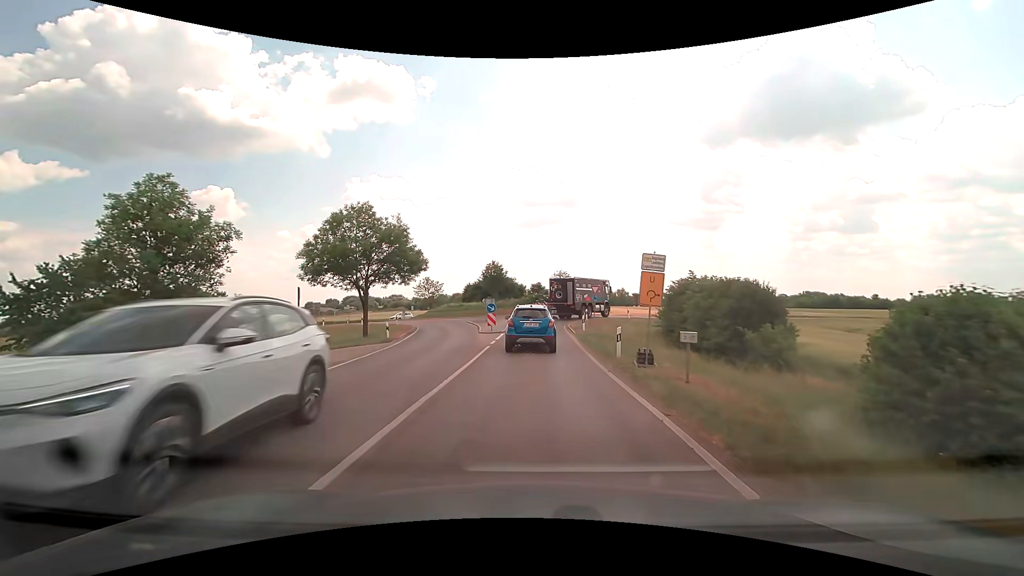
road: secondary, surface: asphalt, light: Day
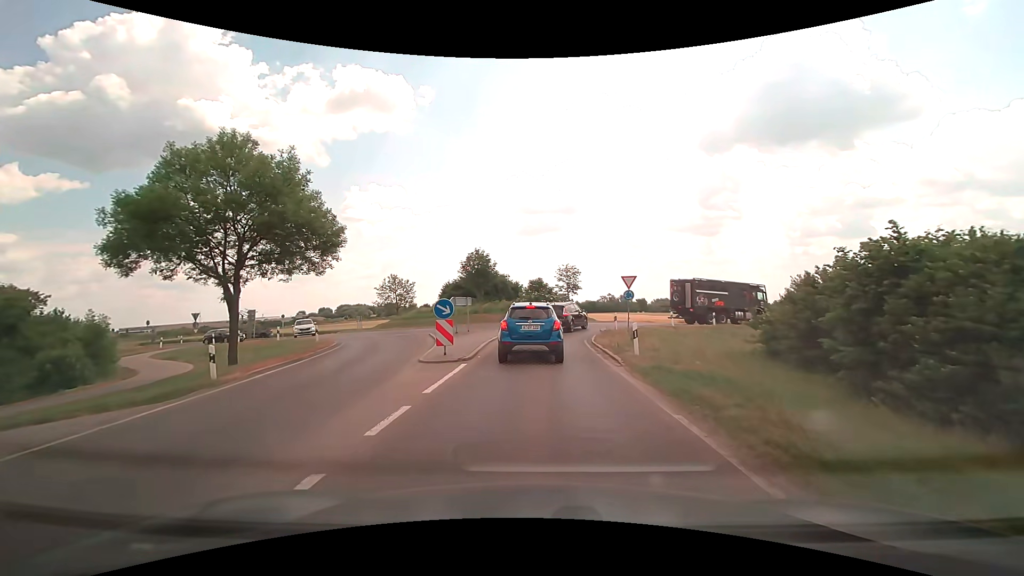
(0.0, +15.5) m; 0°
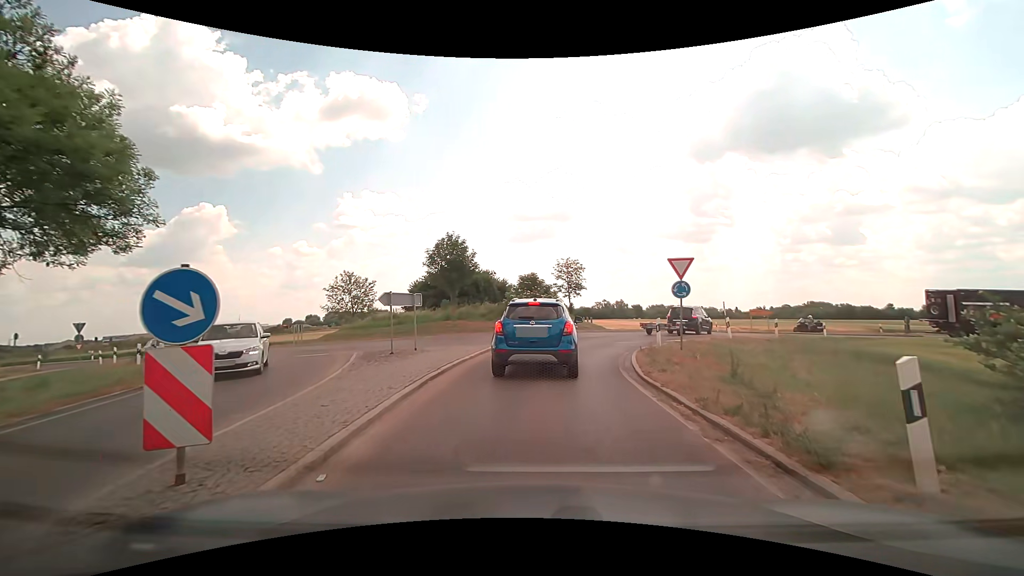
(+0.1, +10.6) m; 0°
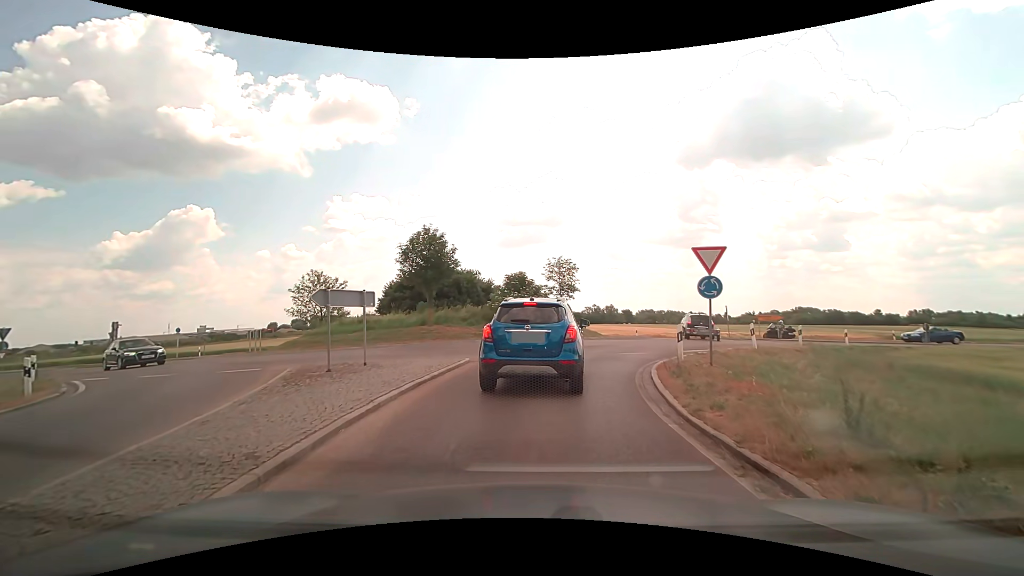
(+0.1, +3.7) m; +1°
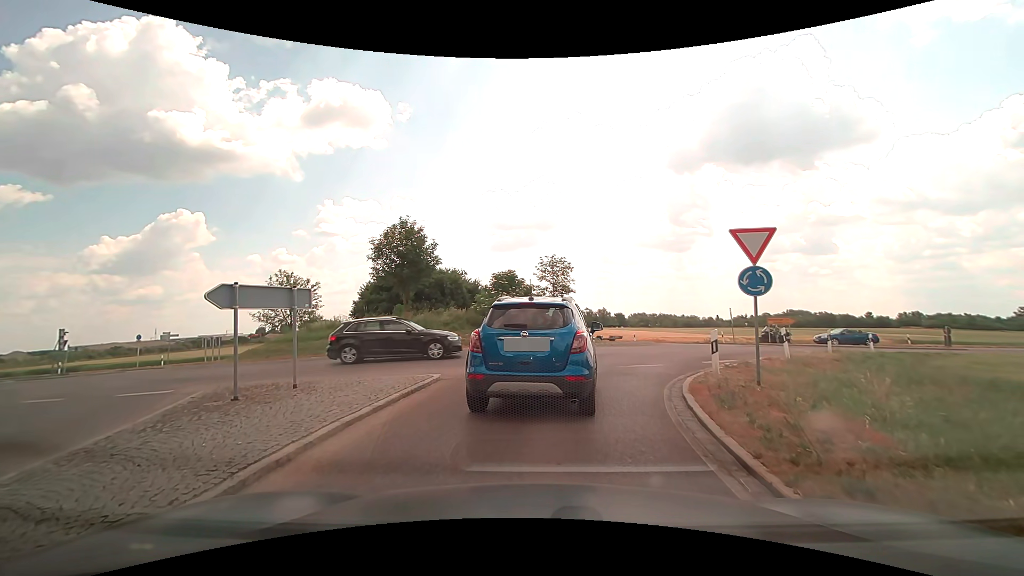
(0.0, +3.0) m; 0°
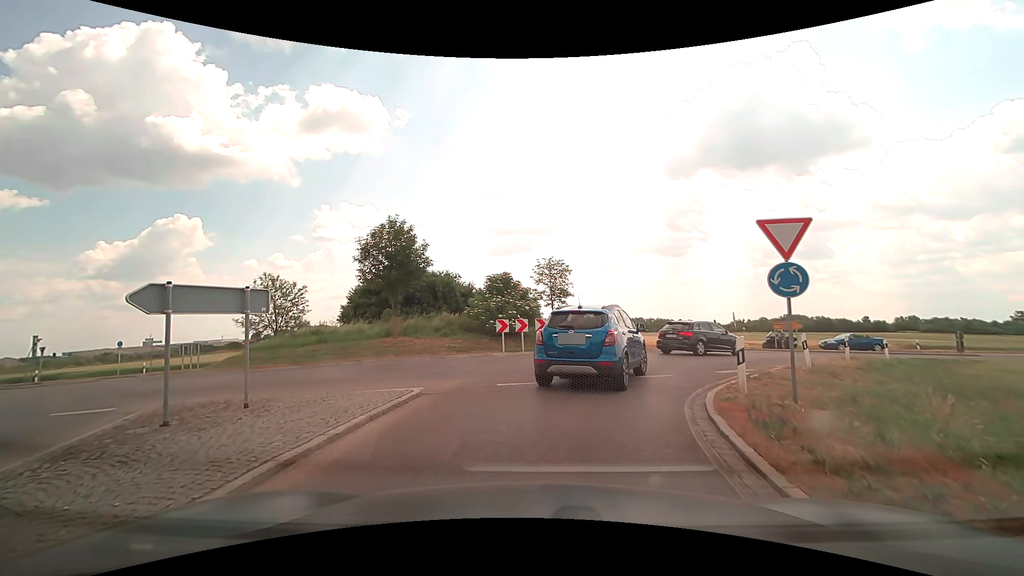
(0.0, +1.6) m; +2°
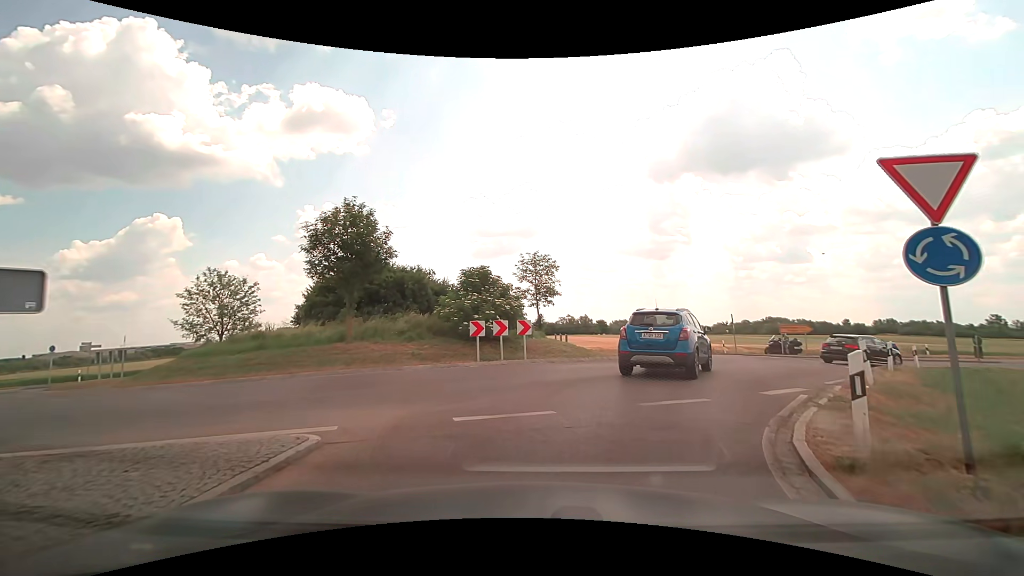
(0.0, +3.8) m; +1°
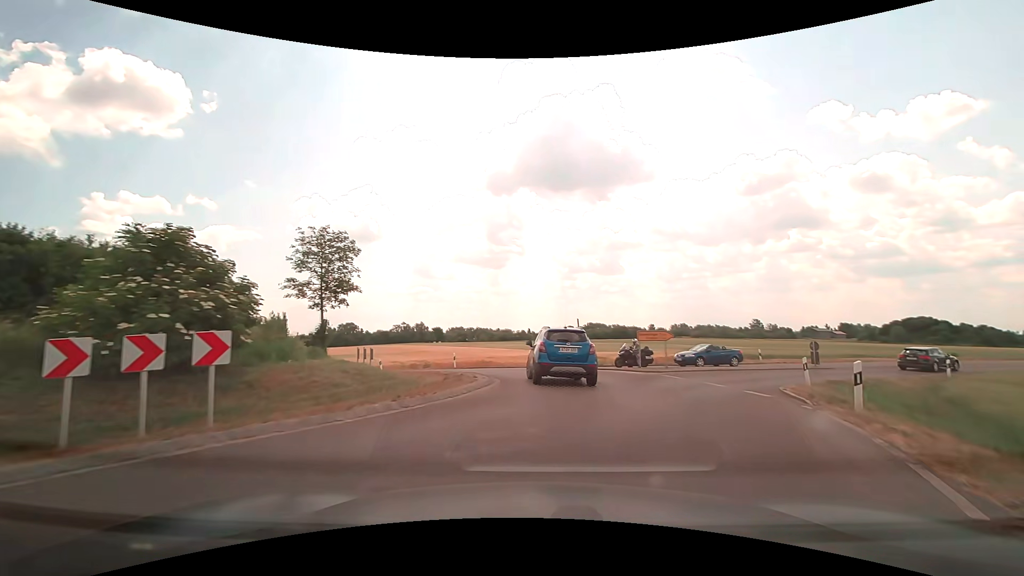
(+1.5, +9.3) m; +19°
(+1, +10) (+6, +19) (+12, +27) (+20, +32) (+29, +37) (+38, +42) (+47, +47) (+55, +51) (+64, +56) (+73, +60) m
